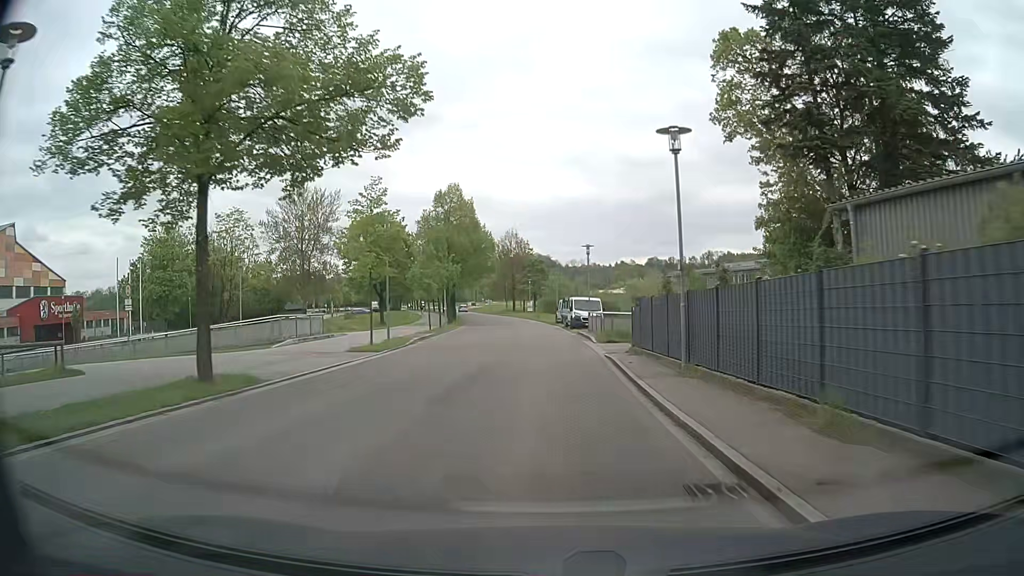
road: tertiary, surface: asphalt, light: Day
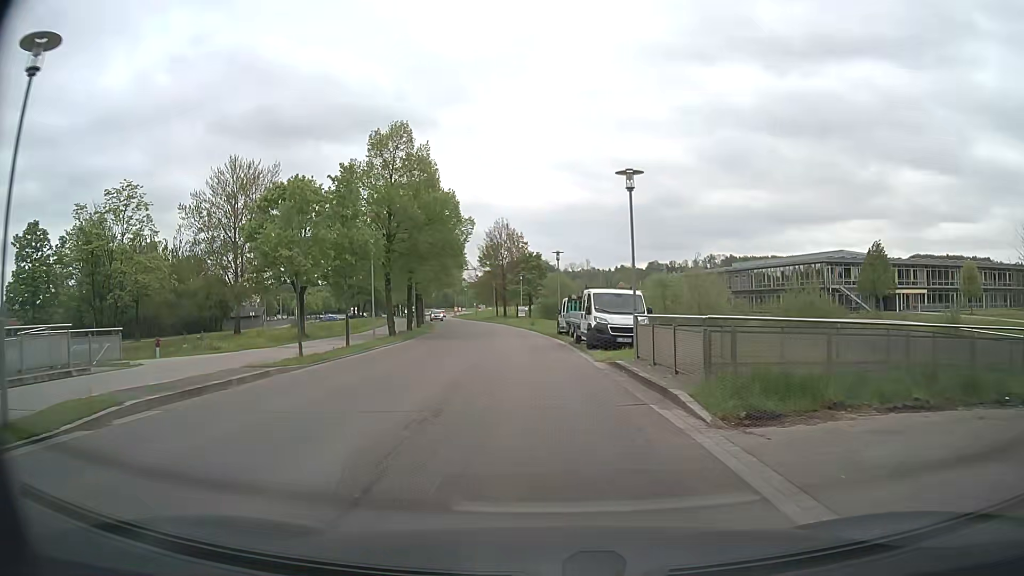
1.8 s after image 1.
(0.0, +20.8) m; +1°
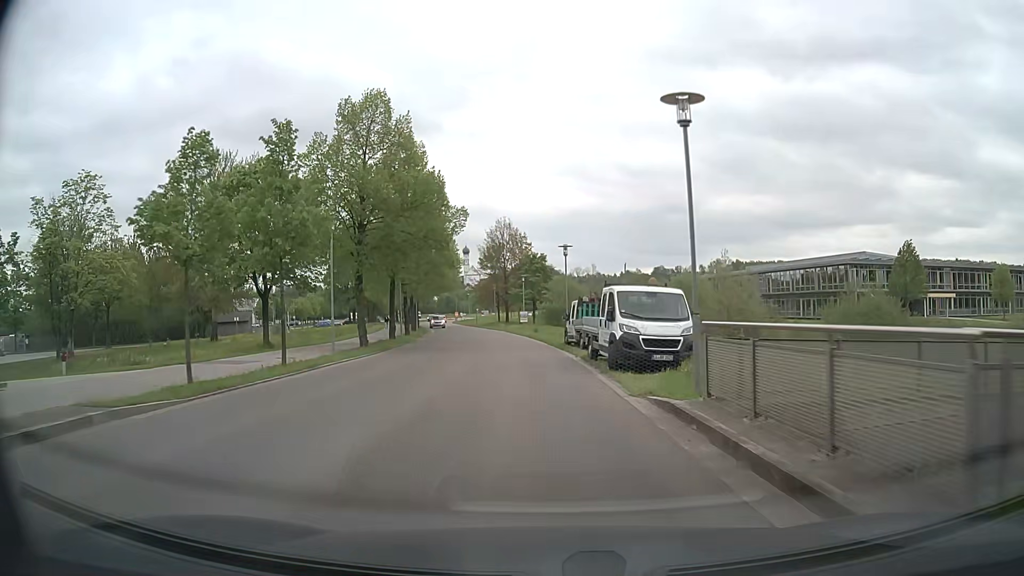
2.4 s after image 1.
(-0.1, +6.7) m; -1°
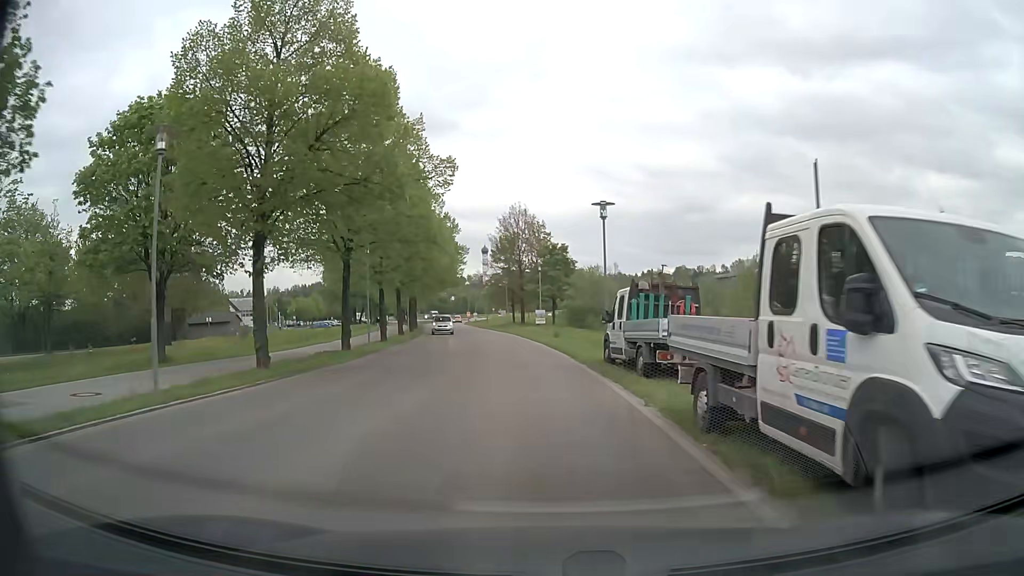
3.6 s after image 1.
(-0.2, +12.9) m; -2°
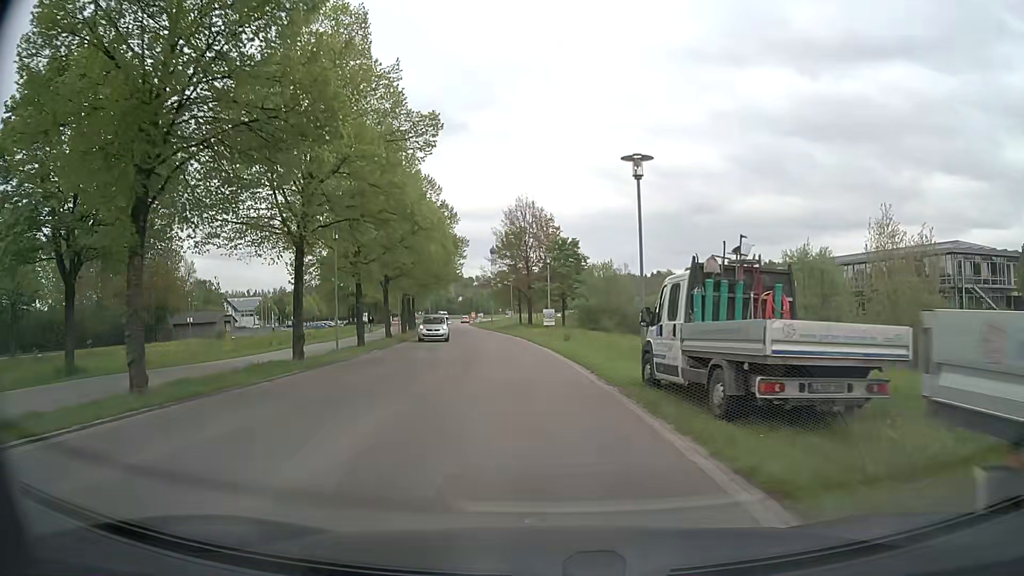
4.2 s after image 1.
(0.0, +6.4) m; -1°
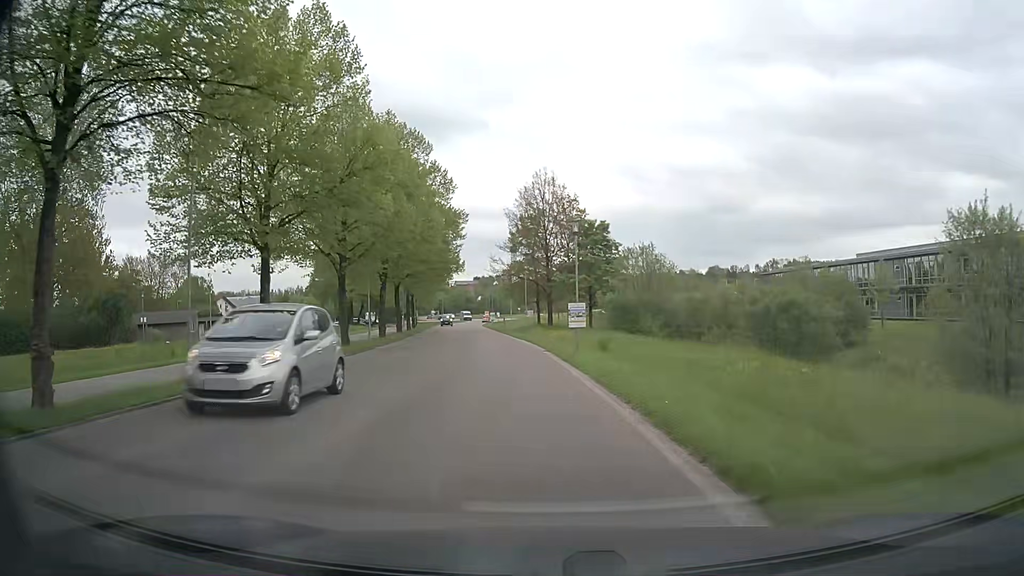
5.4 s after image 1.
(-0.2, +13.0) m; -2°
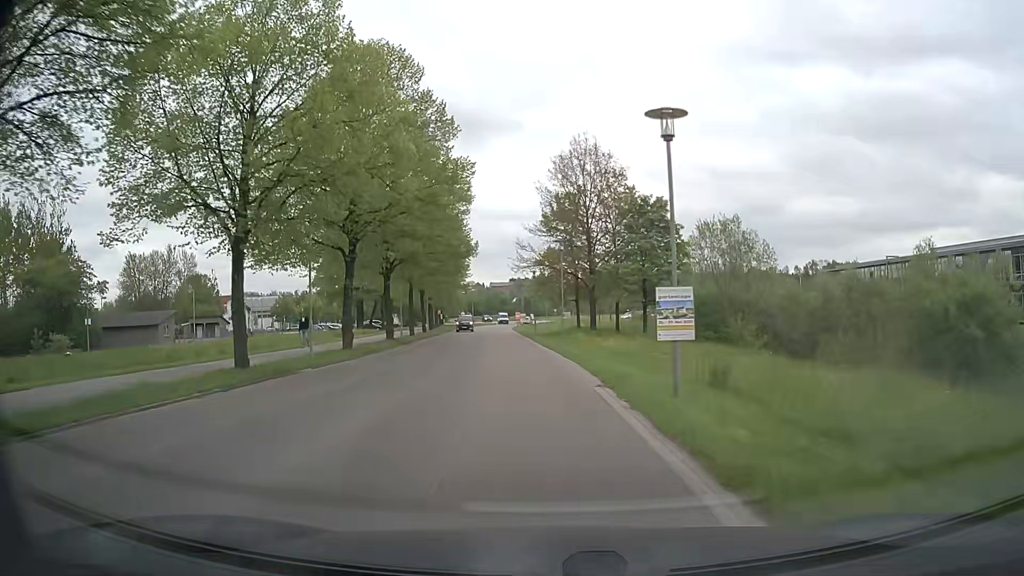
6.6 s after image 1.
(-0.3, +13.4) m; -3°
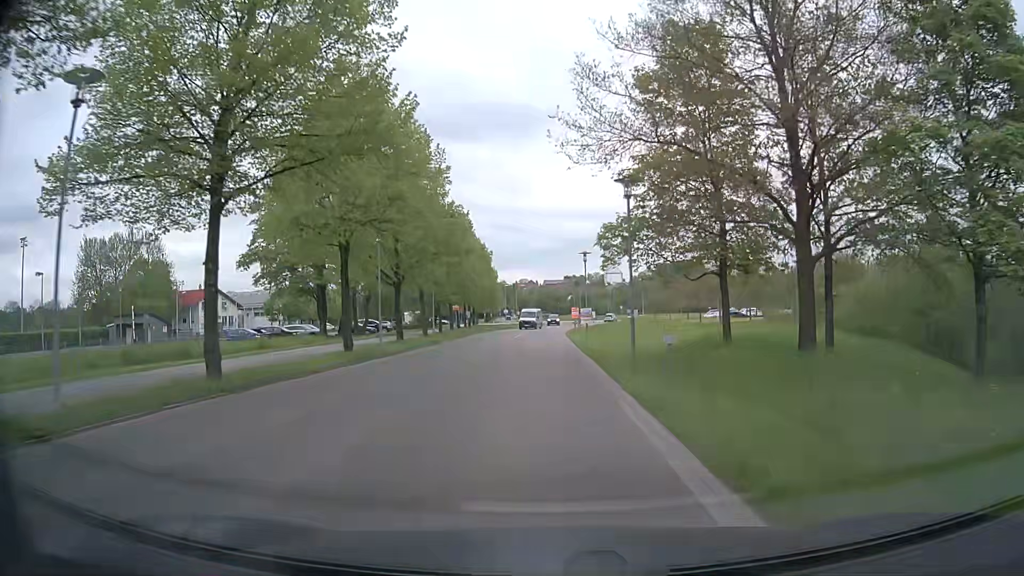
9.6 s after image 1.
(-1.6, +34.5) m; -4°
(0, +10) (0, +20) (0, +30) (0, +40) (-1, +50) (0, +60) (0, +70) (+1, +80) (+2, +90) (+4, +100) m
